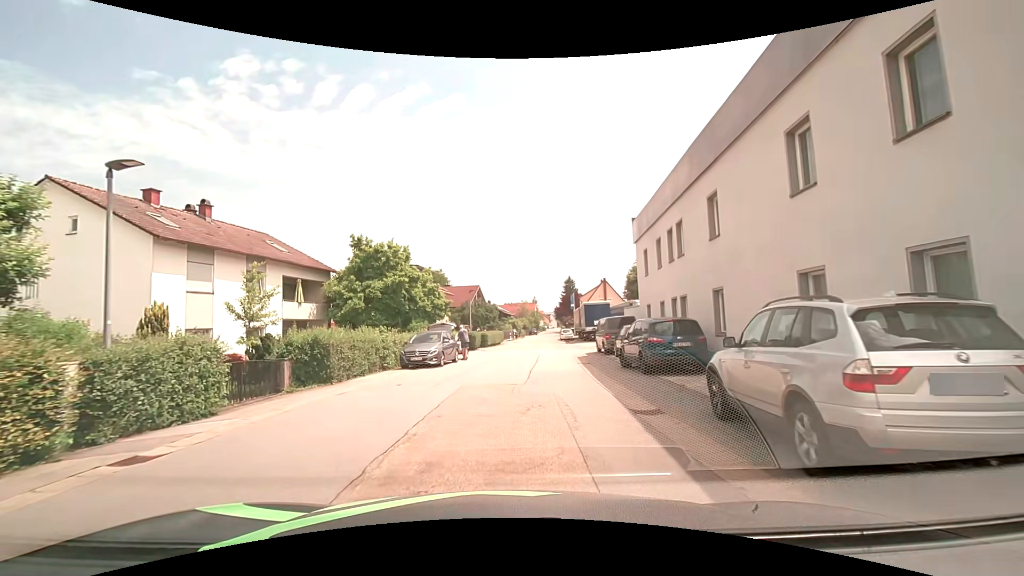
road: residential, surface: asphalt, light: Day
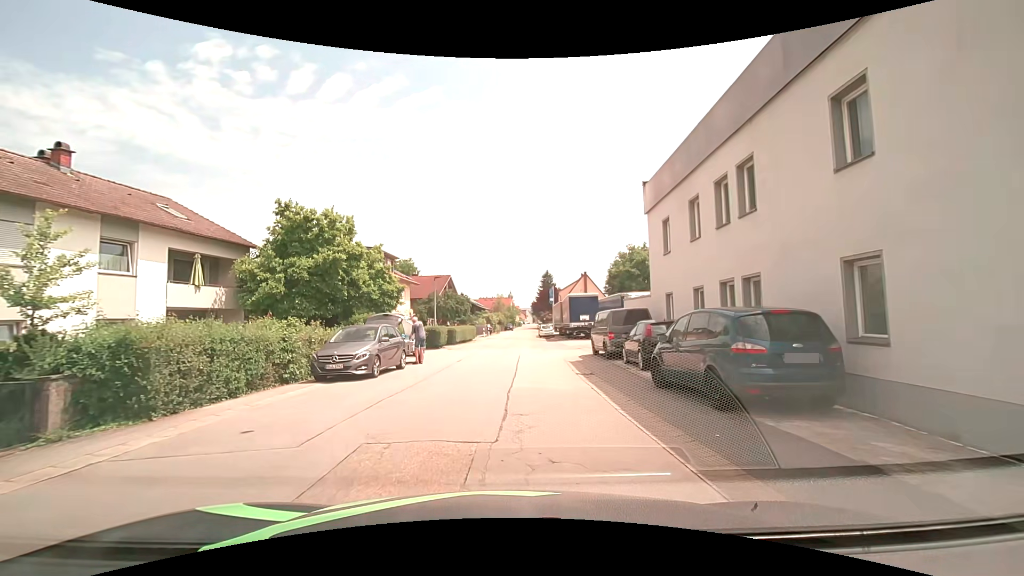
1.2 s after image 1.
(+0.2, +6.9) m; +3°
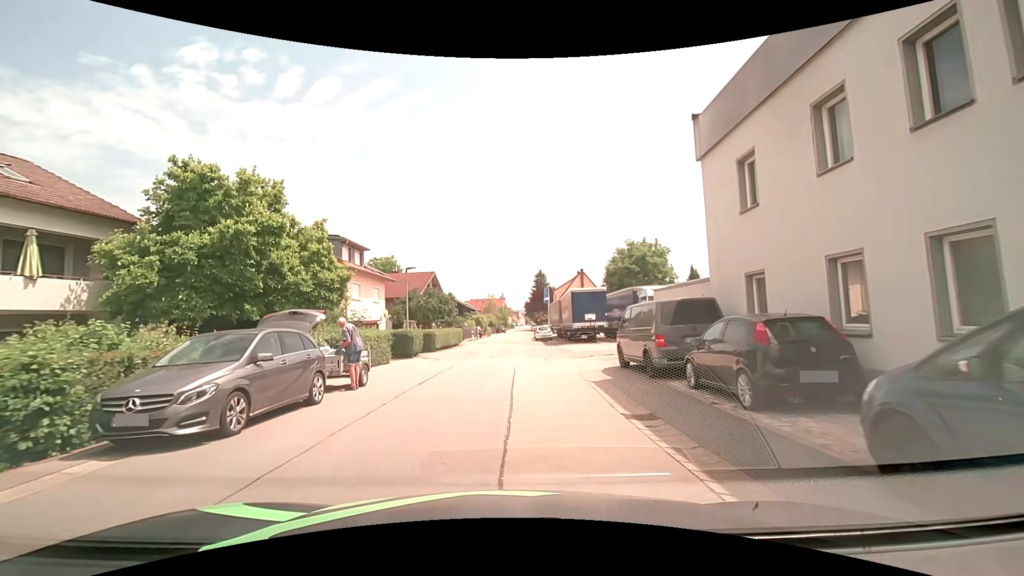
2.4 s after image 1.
(+0.1, +7.0) m; +1°
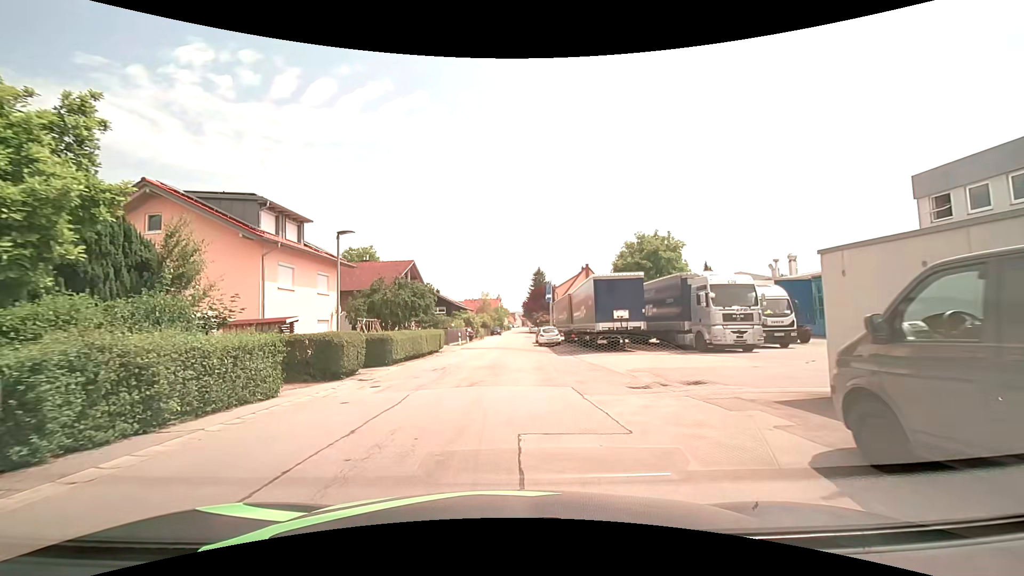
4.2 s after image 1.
(0.0, +11.0) m; 0°
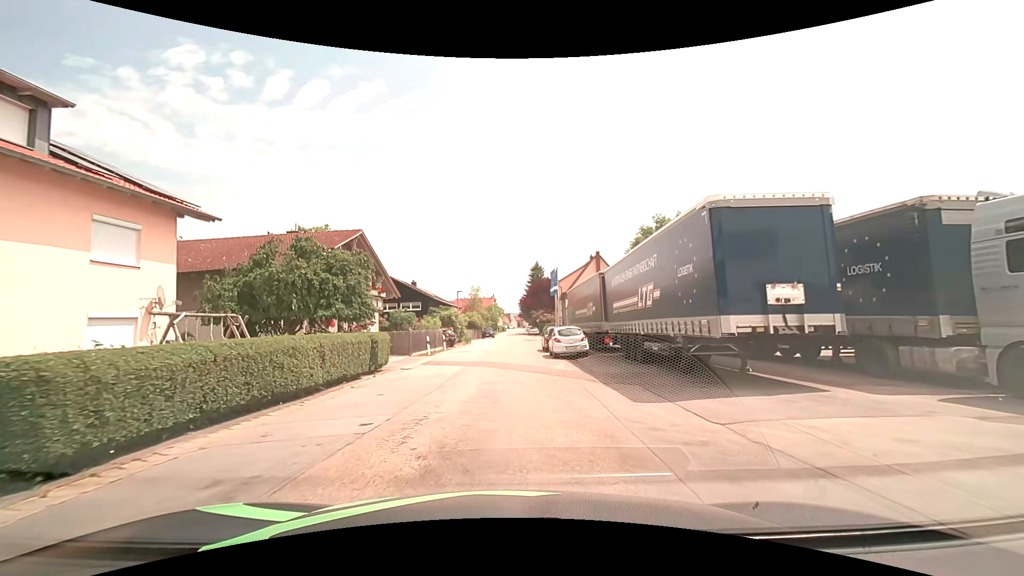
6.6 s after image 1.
(+0.1, +15.5) m; 0°
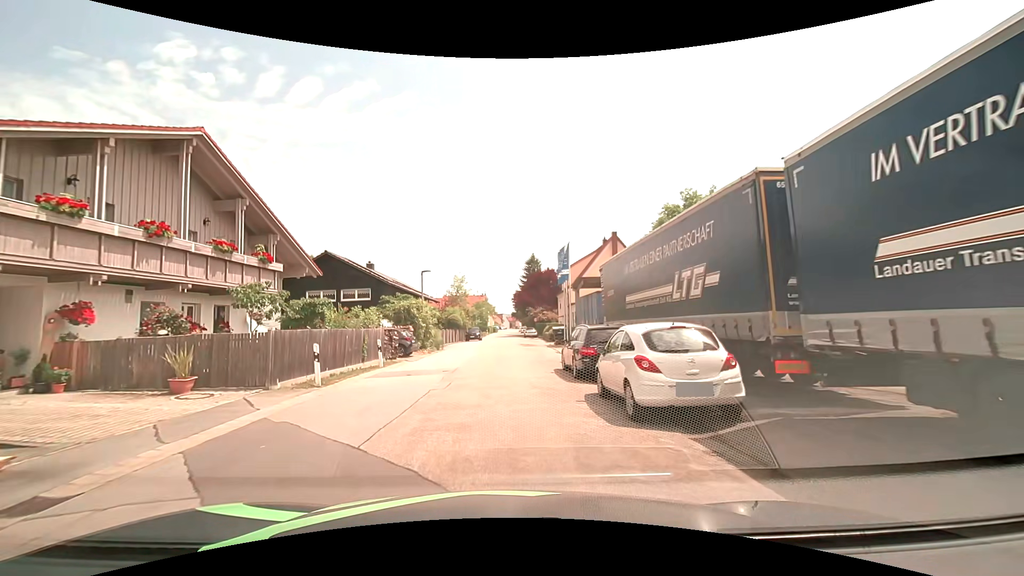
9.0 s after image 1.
(+0.3, +16.3) m; +1°
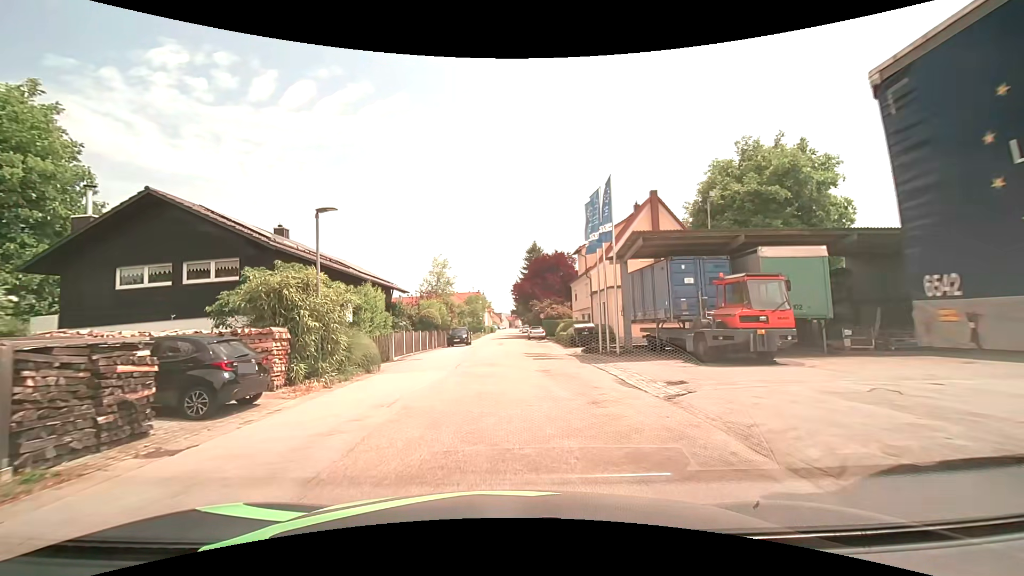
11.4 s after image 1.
(+0.3, +16.9) m; +1°
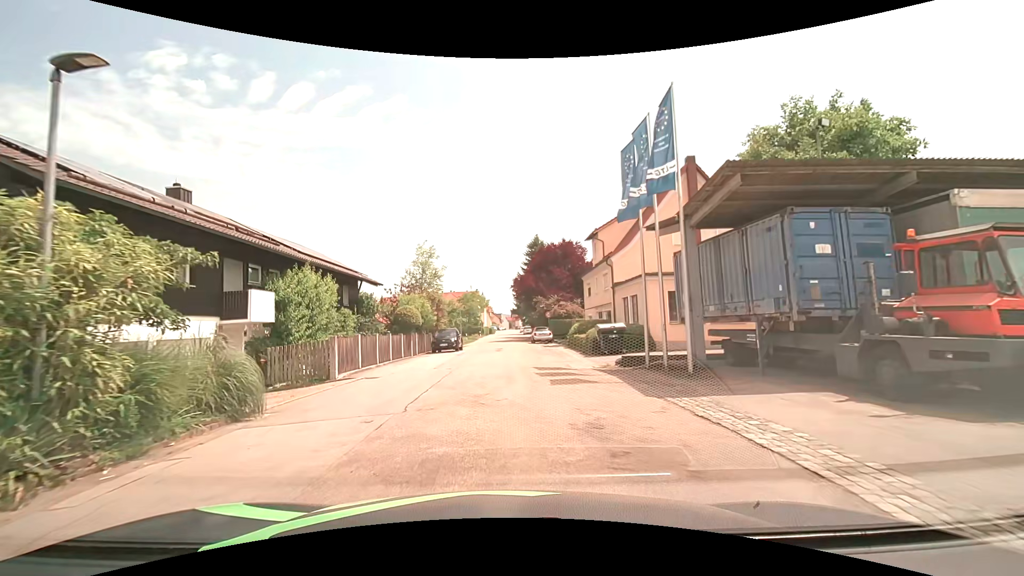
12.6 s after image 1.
(0.0, +8.5) m; 0°
(0, +10) (0, +20) (-1, +30) (-1, +40) (-1, +50) (0, +60) (0, +70) (0, +80) (0, +90) (0, +100) m
